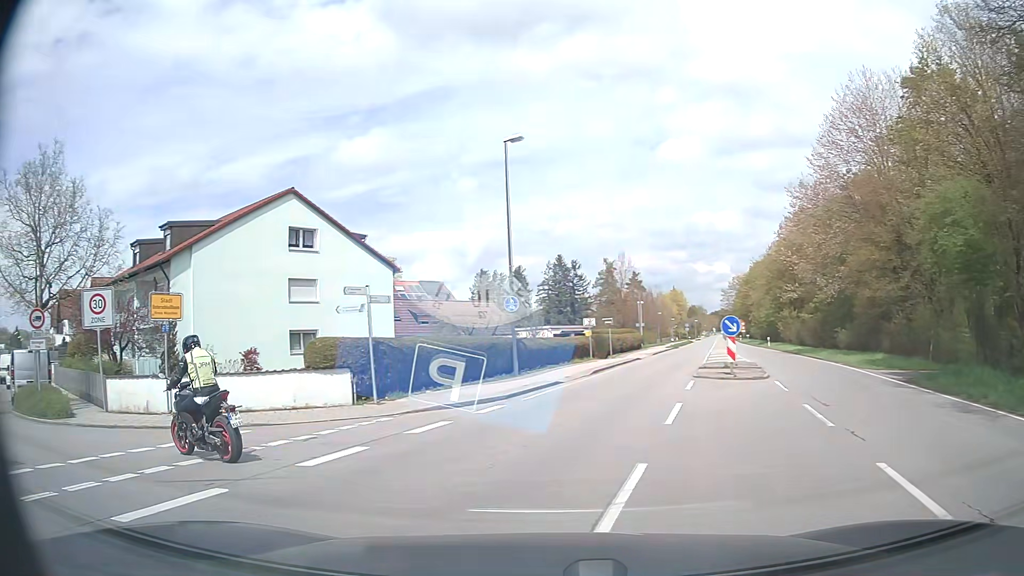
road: secondary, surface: asphalt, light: Day
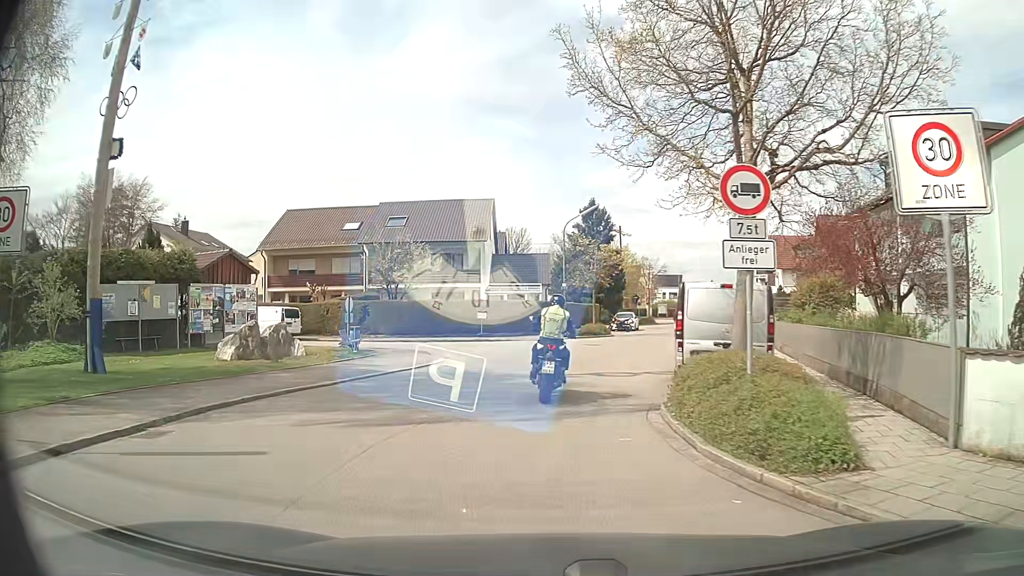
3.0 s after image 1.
(-7.8, +9.9) m; -63°
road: residential
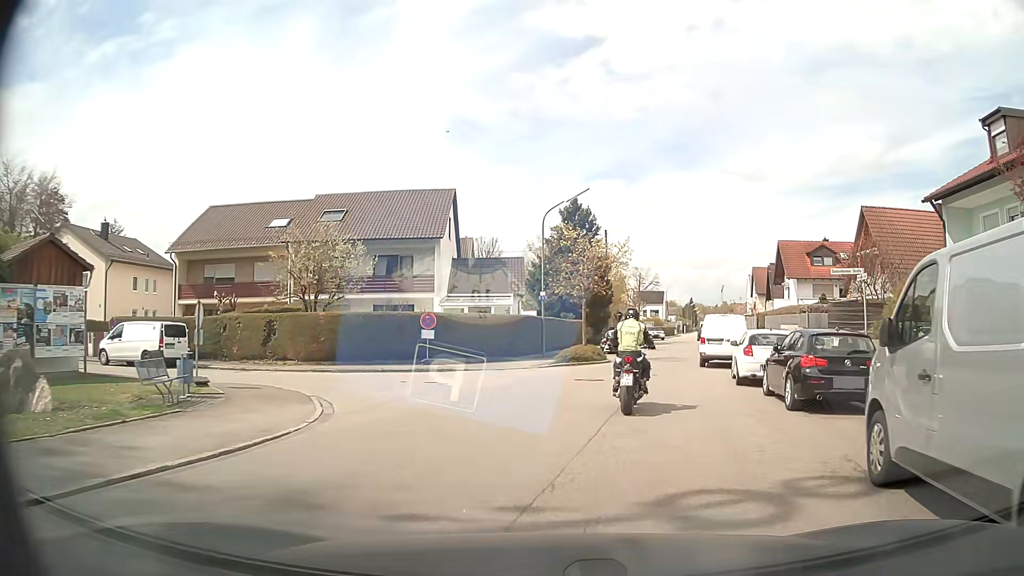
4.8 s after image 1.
(-0.1, +10.7) m; +2°
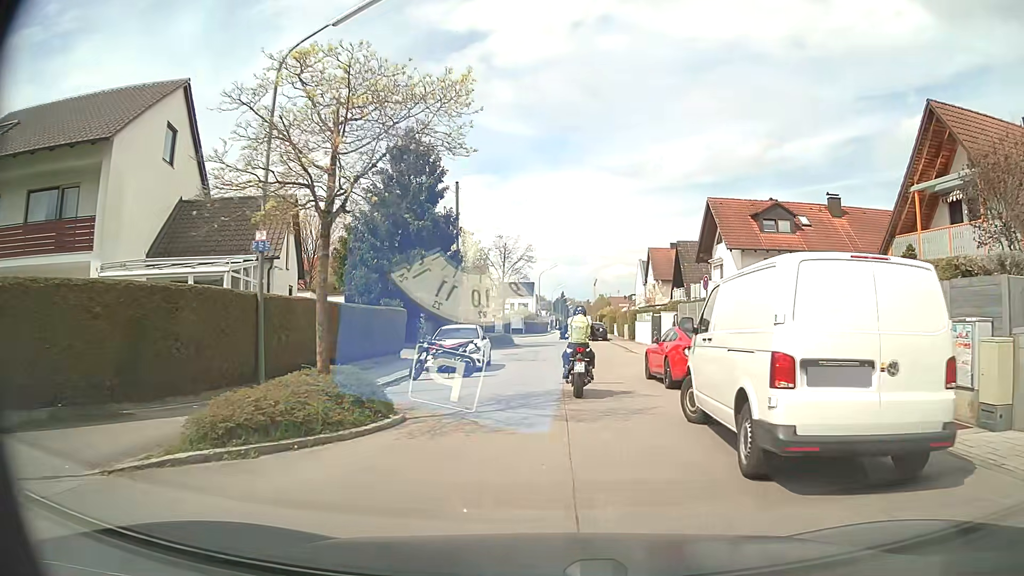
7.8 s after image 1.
(+2.4, +19.7) m; +10°
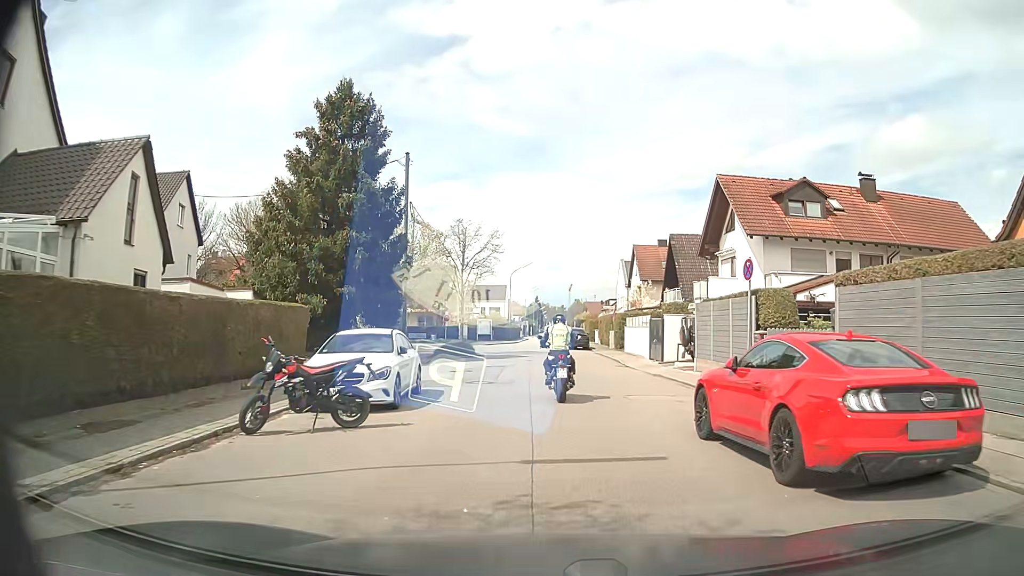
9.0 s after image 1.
(+0.2, +8.8) m; +3°
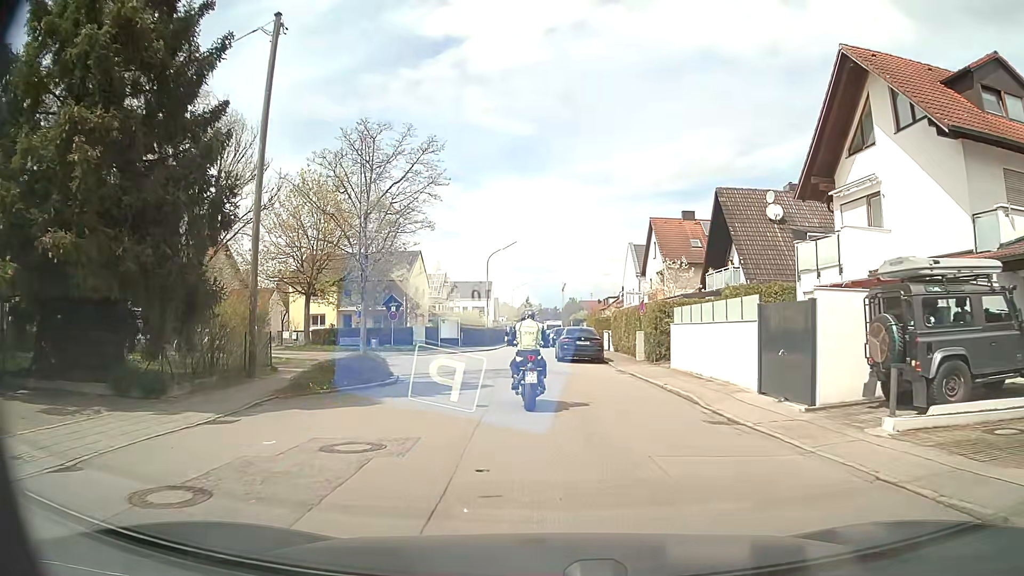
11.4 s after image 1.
(+0.1, +17.5) m; 0°
(0, +10) (0, +20) (-4, +29) (-12, +34) (-22, +37) (-32, +40) (-41, +43) (-50, +46) (-60, +50) (-69, +54) m
